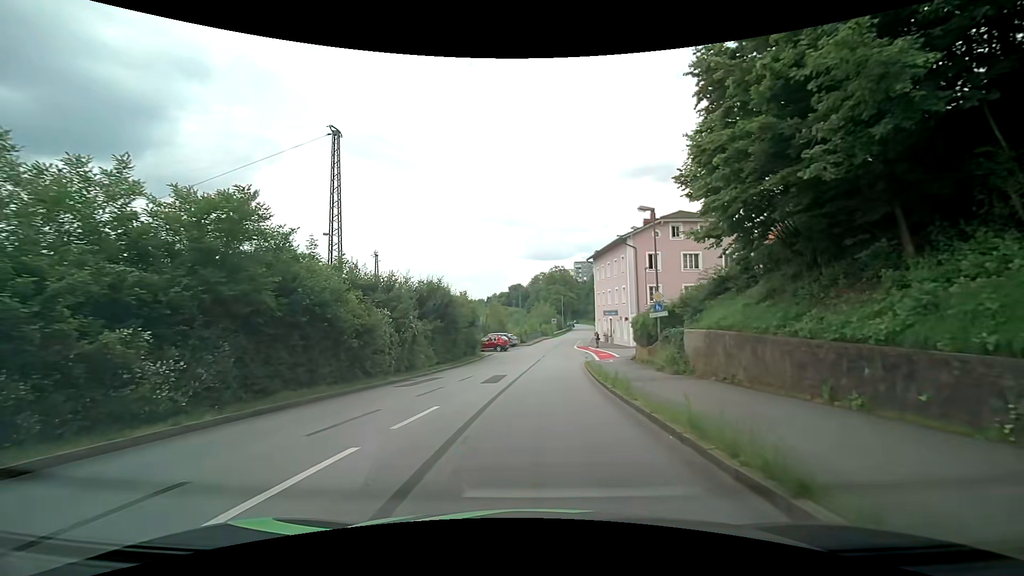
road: residential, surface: asphalt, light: Day
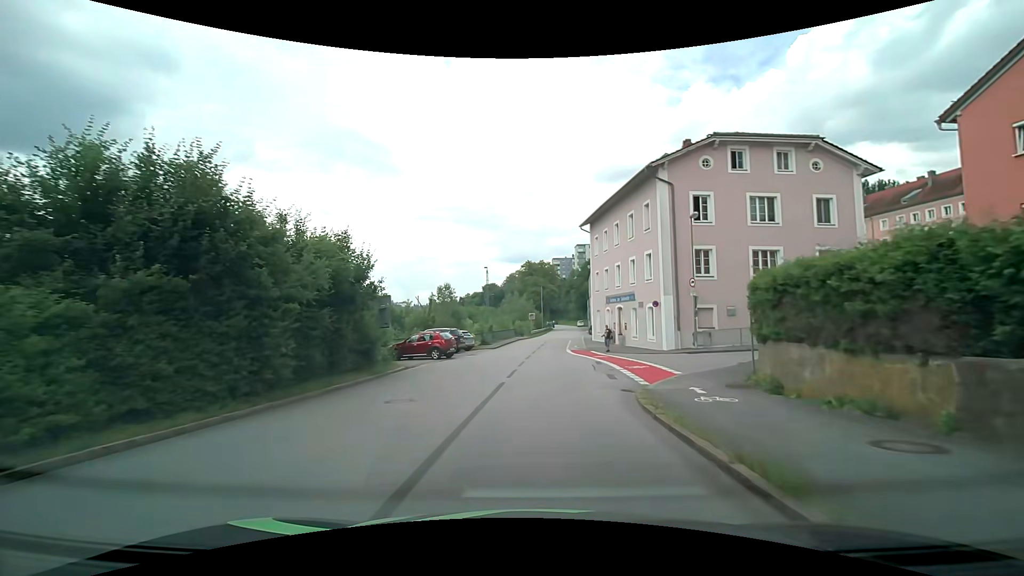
(+0.6, +22.2) m; +3°
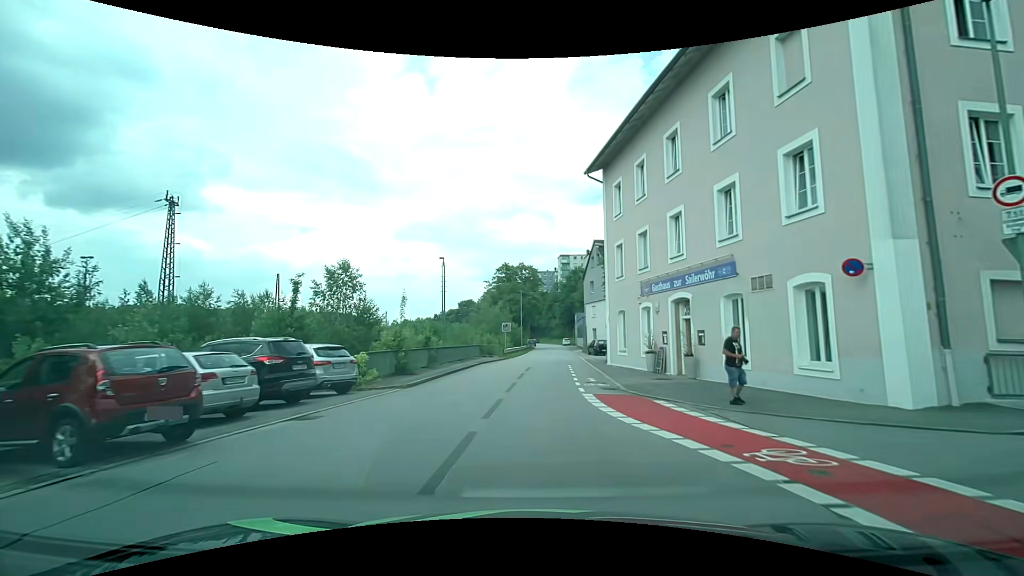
(+0.3, +21.2) m; +2°
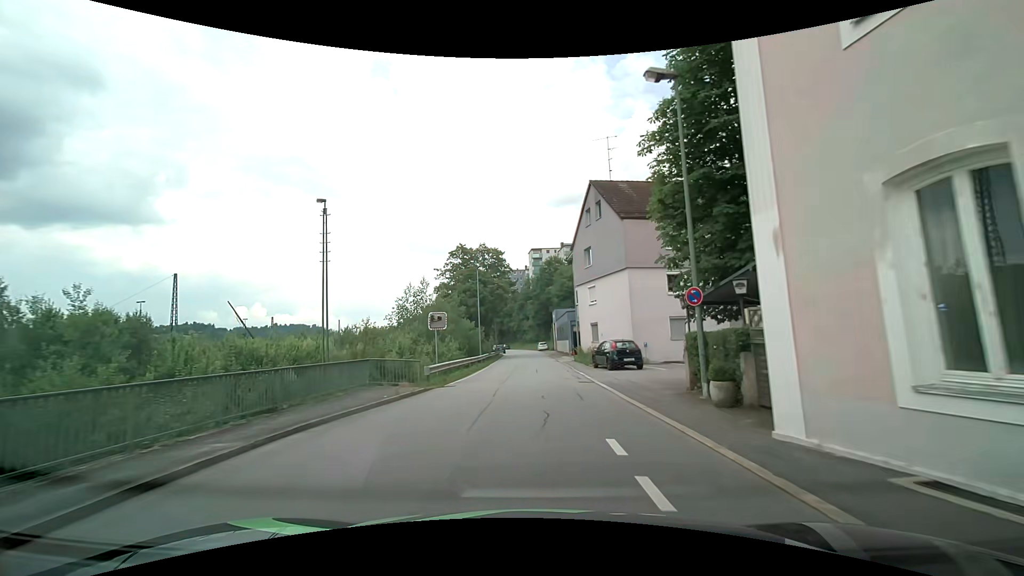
(+0.7, +22.3) m; +4°
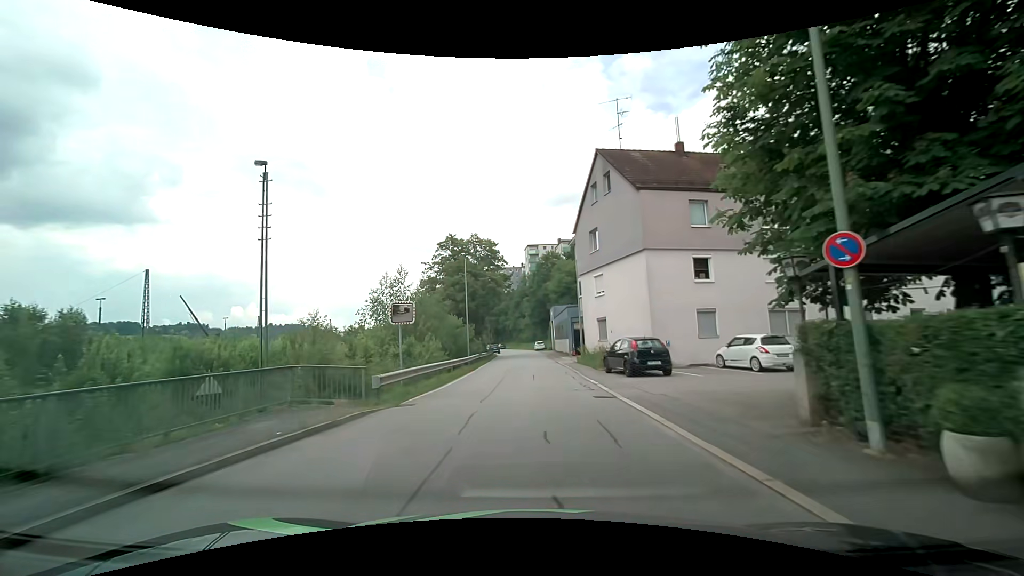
(0.0, +5.6) m; 0°
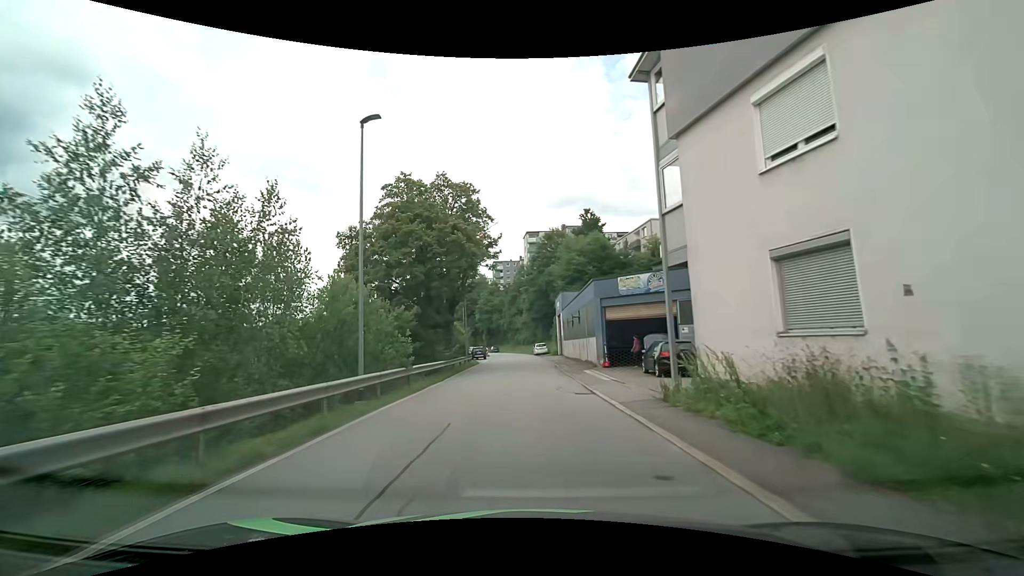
(+0.1, +22.9) m; 0°
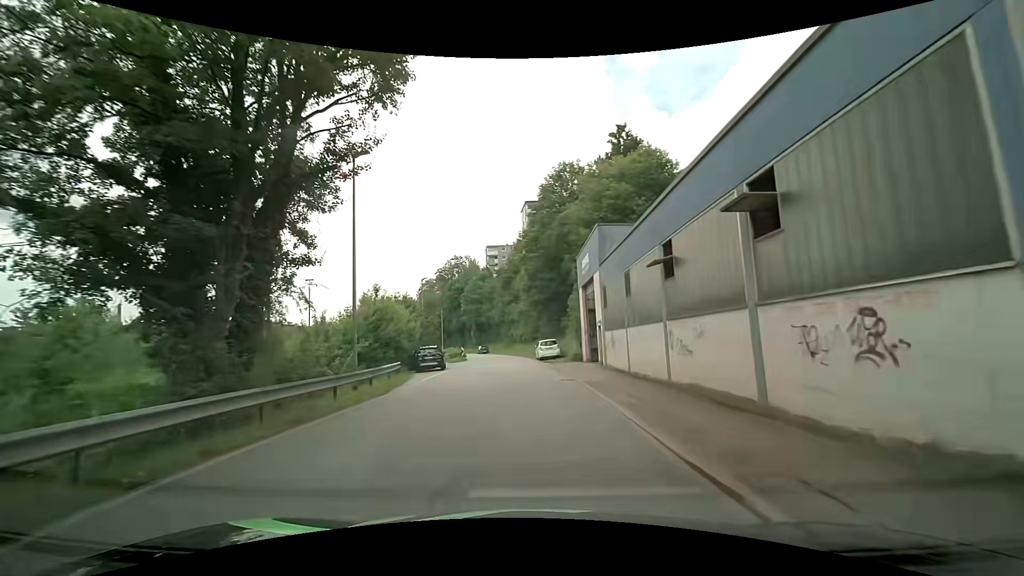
(0.0, +29.1) m; +1°
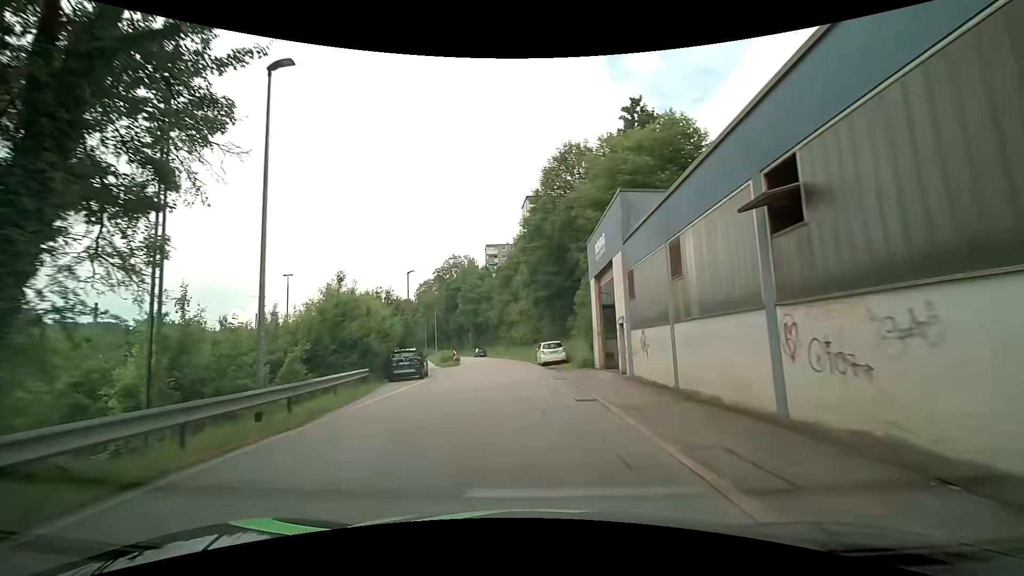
(-0.1, +5.9) m; -1°
